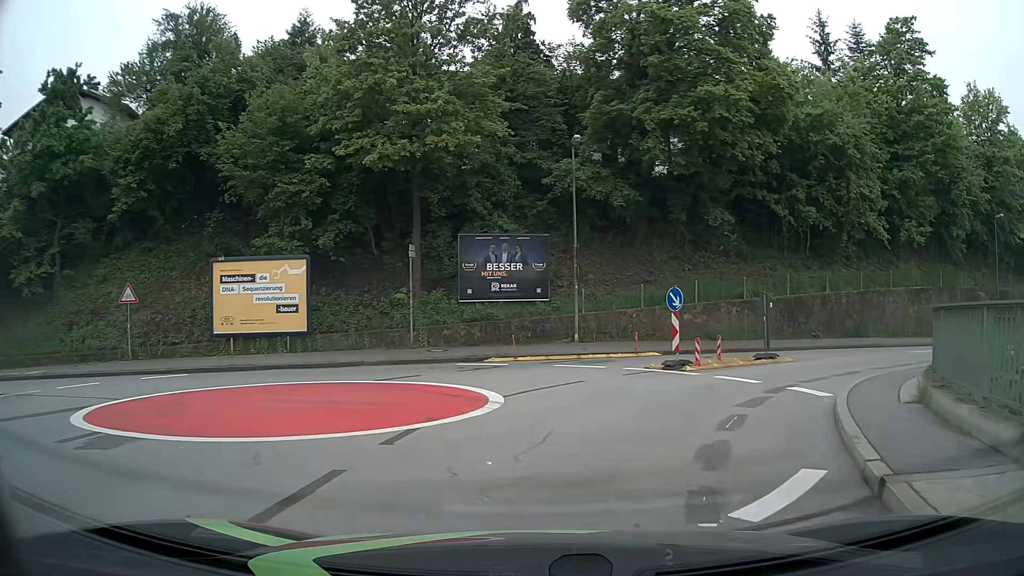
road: unclassified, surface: asphalt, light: Day
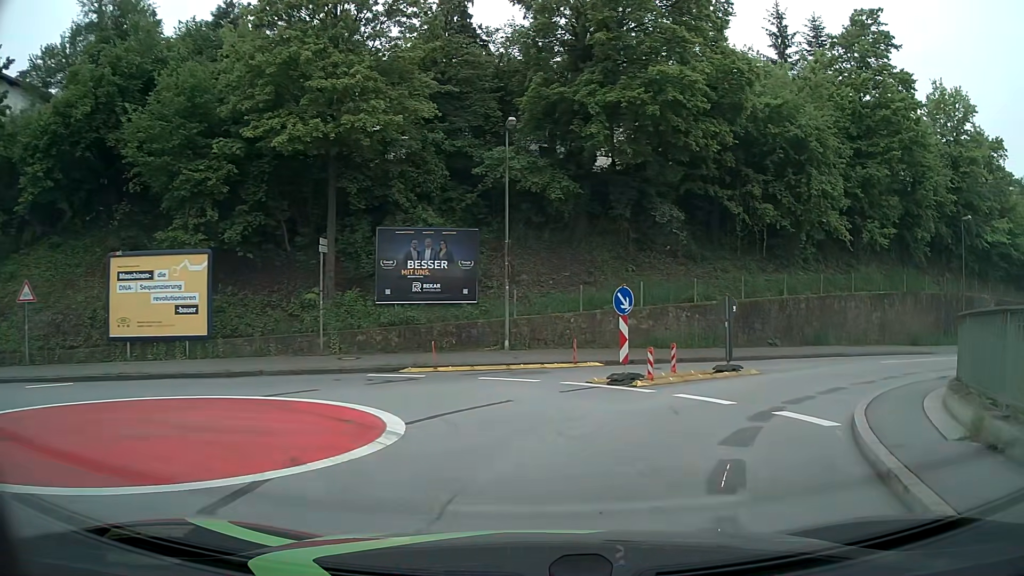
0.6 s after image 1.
(+0.1, +2.8) m; +5°
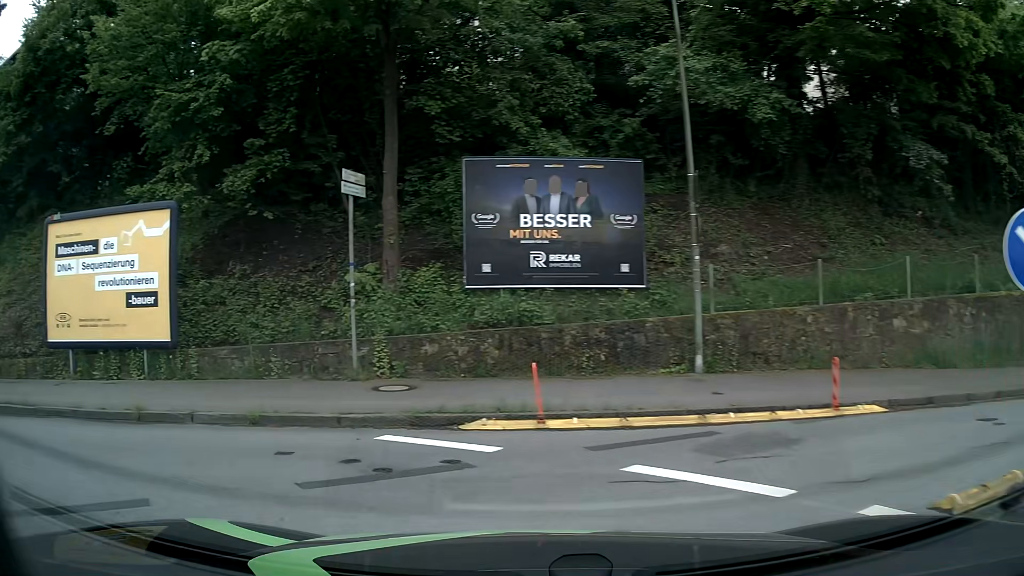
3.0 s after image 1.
(+0.3, +10.3) m; -16°
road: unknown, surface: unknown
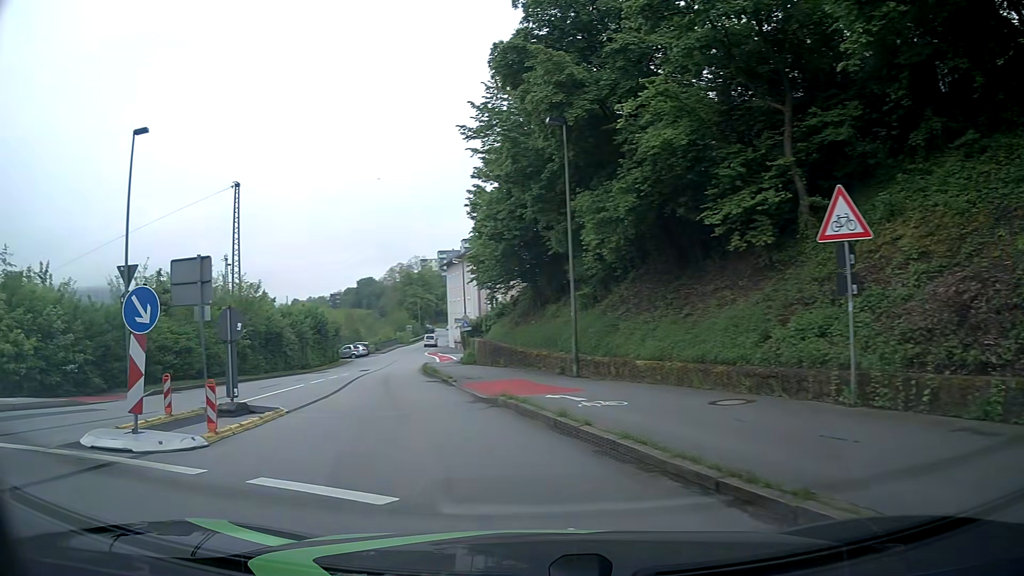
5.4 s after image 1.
(-5.8, +7.0) m; -75°
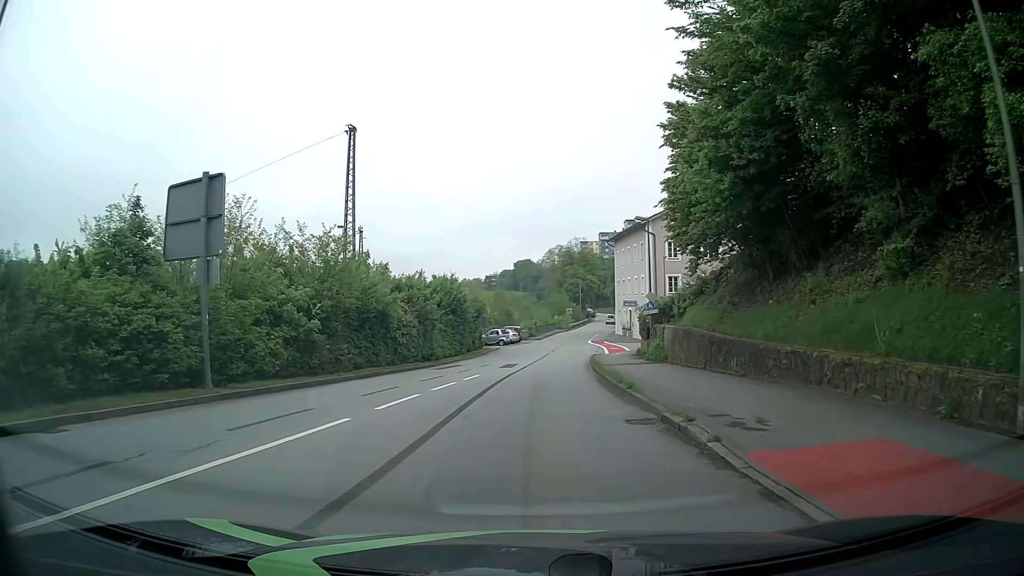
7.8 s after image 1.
(-2.5, +13.4) m; -13°
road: residential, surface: asphalt
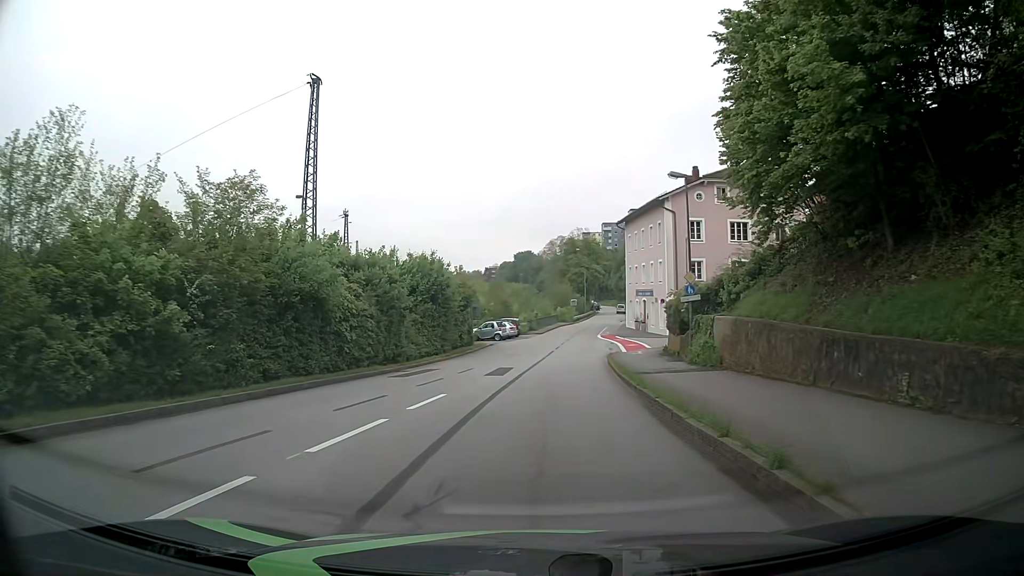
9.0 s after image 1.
(-0.1, +9.5) m; 0°
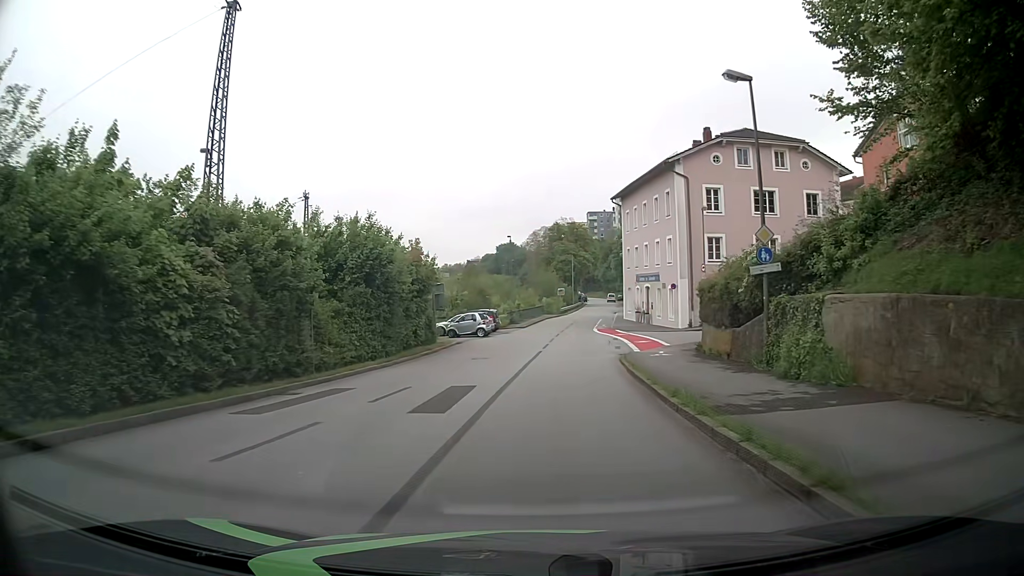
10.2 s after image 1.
(0.0, +11.1) m; 0°
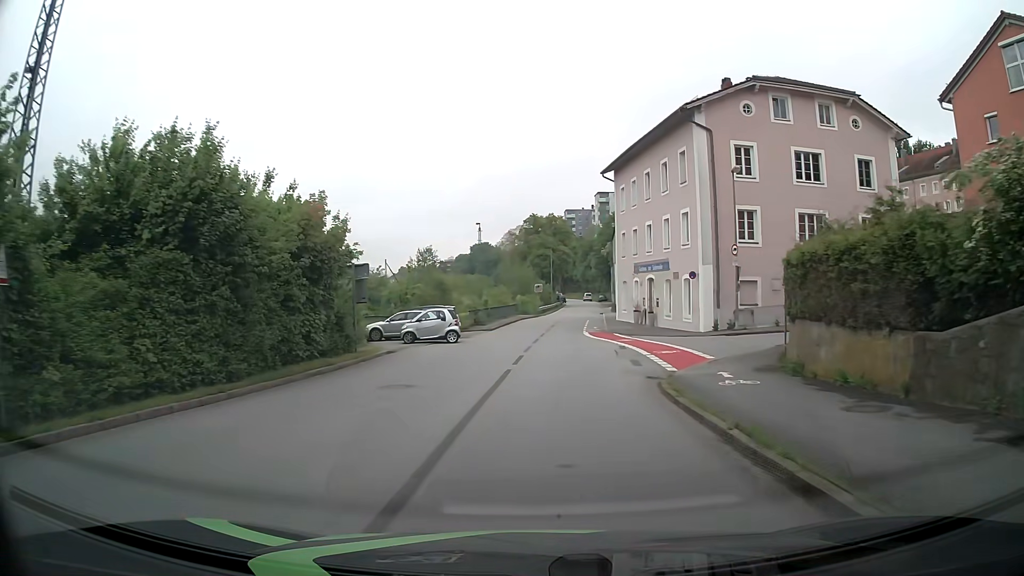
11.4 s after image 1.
(+0.3, +12.4) m; +3°
(0, +10) (+1, +20) (+1, +30) (+2, +40) (+3, +50) (+4, +60) (+5, +70) (+6, +80) (+7, +90) (+8, +100) m
